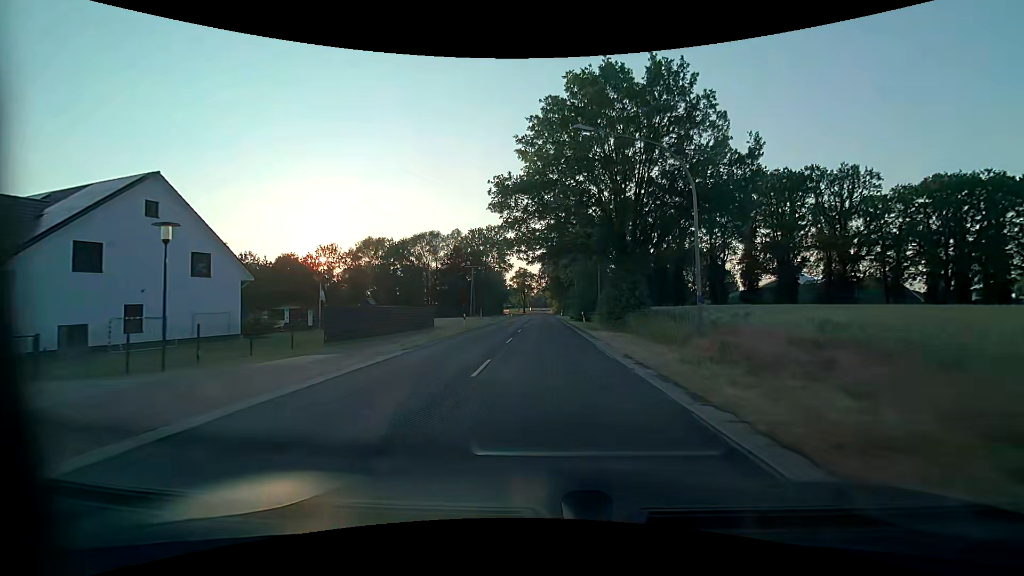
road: secondary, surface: asphalt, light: Day
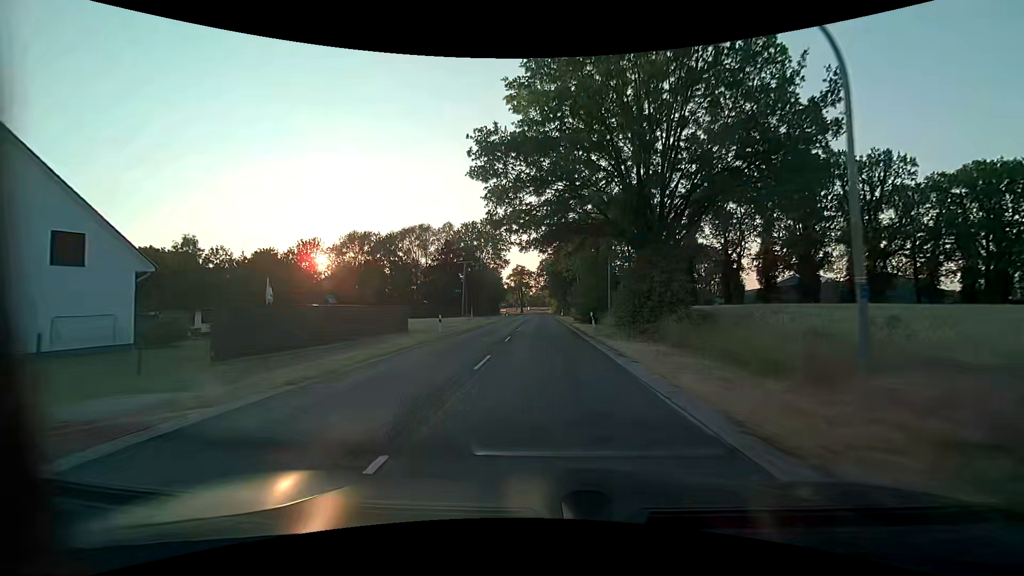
(0.0, +8.2) m; 0°
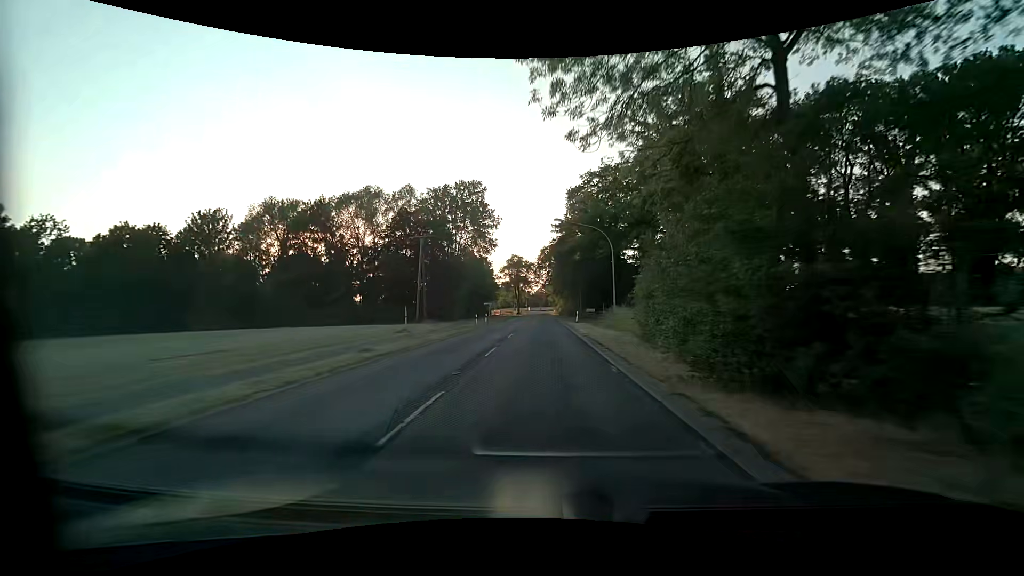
(-0.1, +32.9) m; 0°
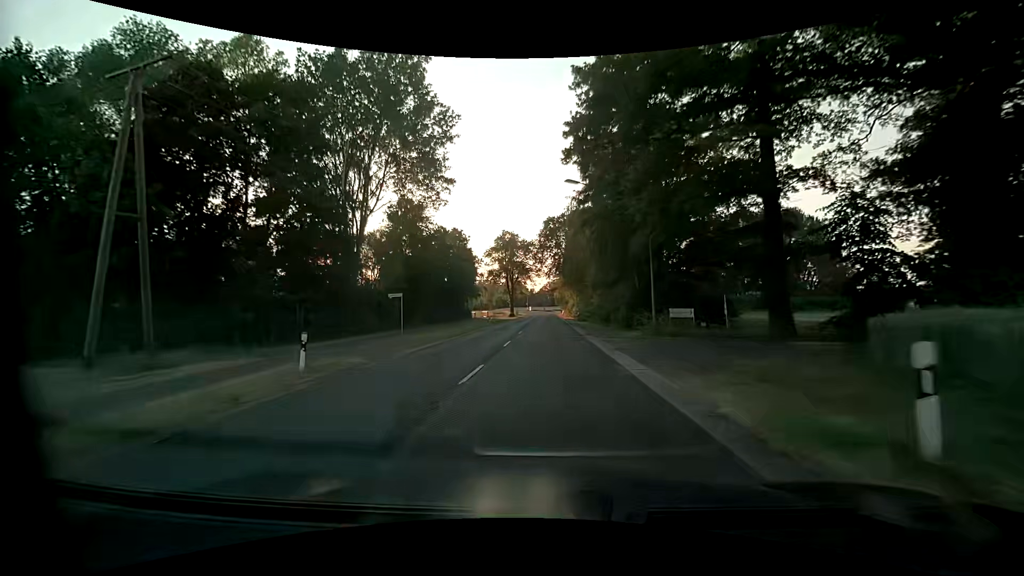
(-0.3, +41.3) m; -1°
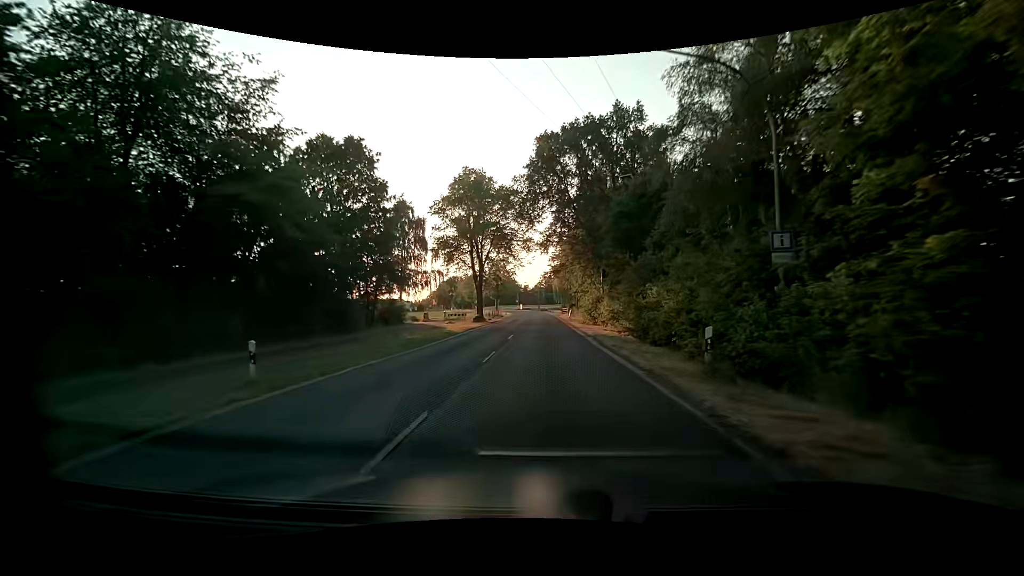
(0.0, +41.3) m; 0°
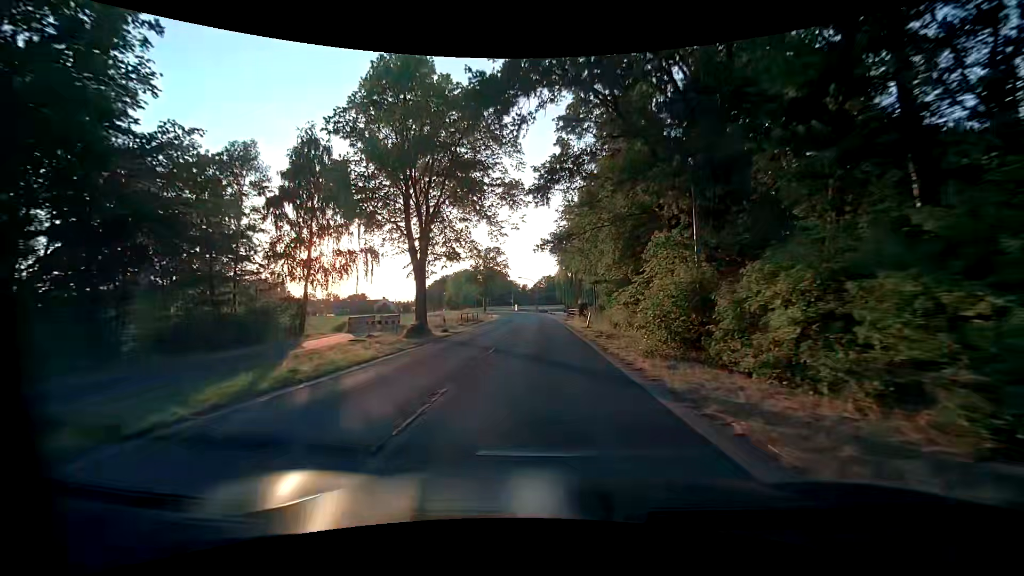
(+0.2, +24.8) m; 0°
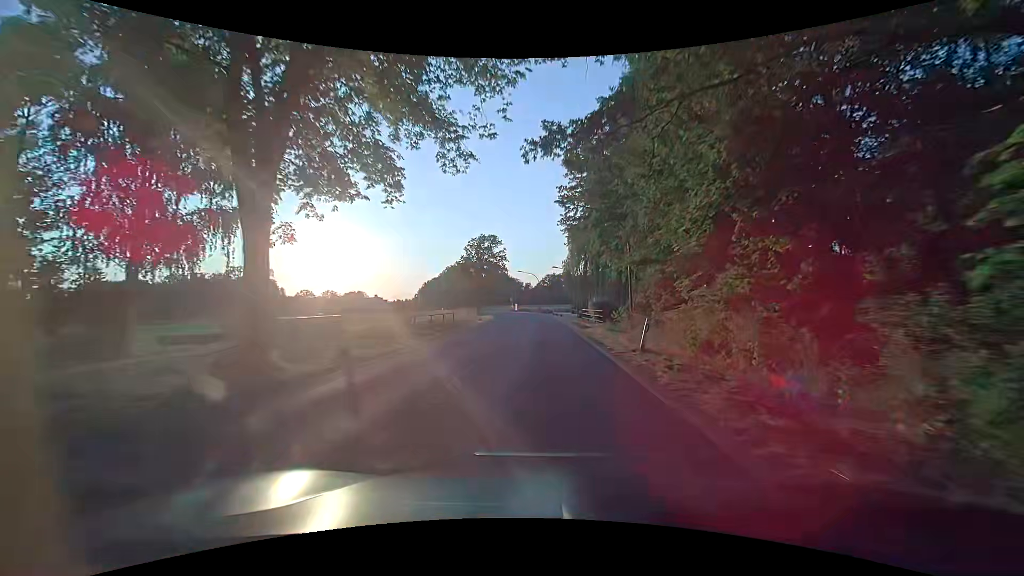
(0.0, +16.5) m; 0°
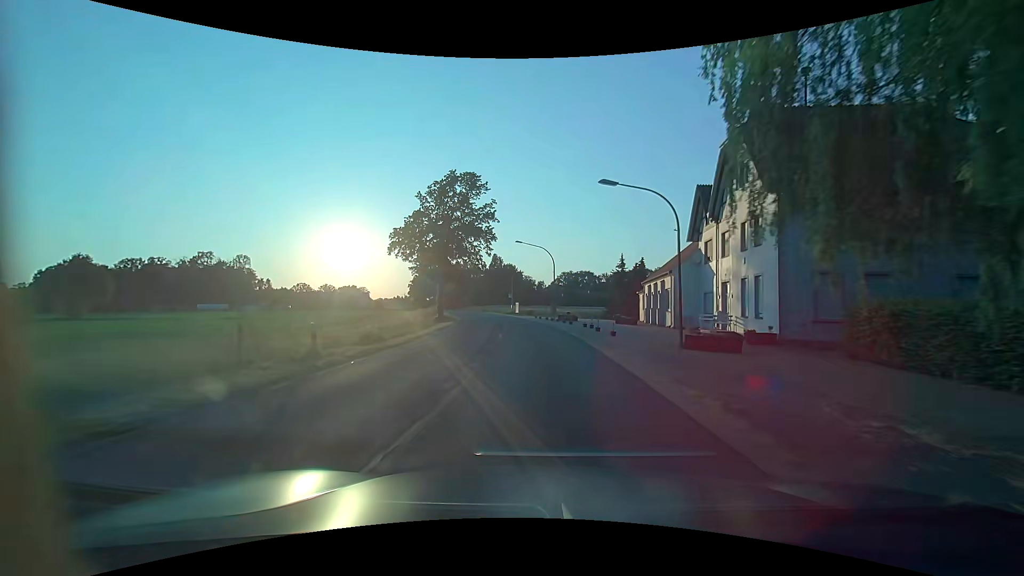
(-0.9, +41.0) m; -2°
(0, +10) (0, +20) (-1, +30) (-2, +40) (-3, +50) (-5, +60) (-7, +70) (-9, +79) (-11, +89) (-14, +99) m
